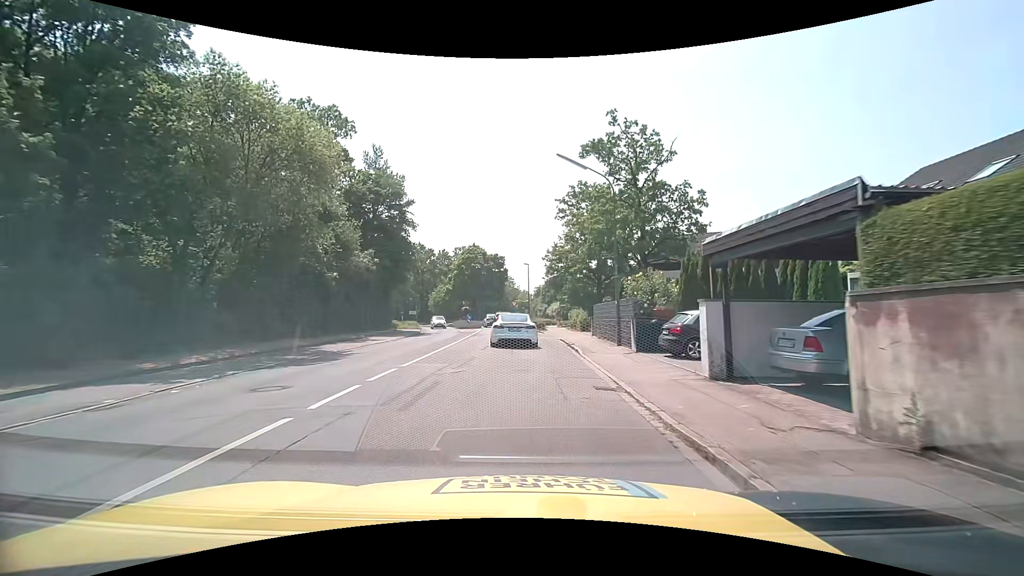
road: tertiary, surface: asphalt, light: Day
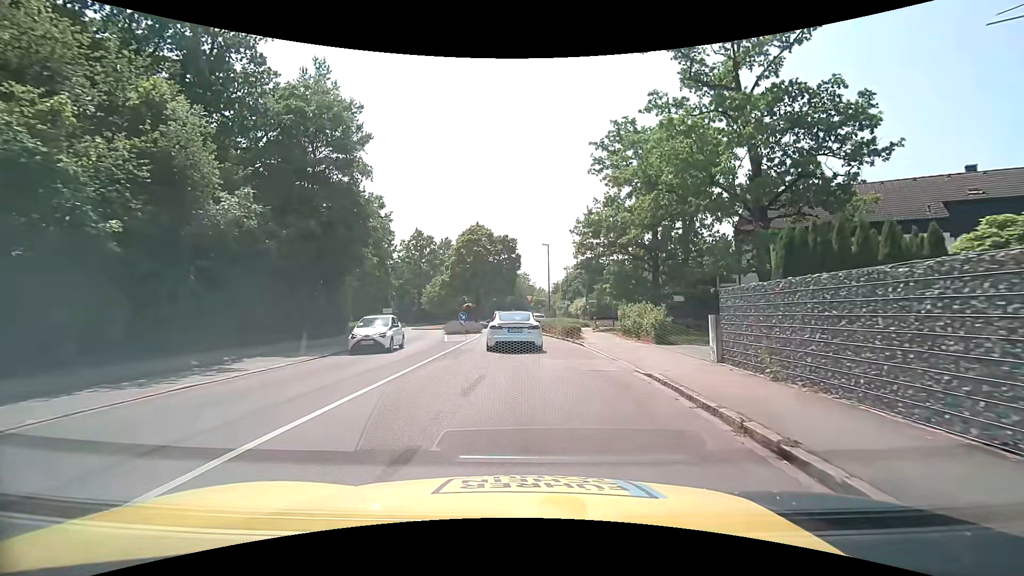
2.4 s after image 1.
(-0.4, +16.9) m; -2°
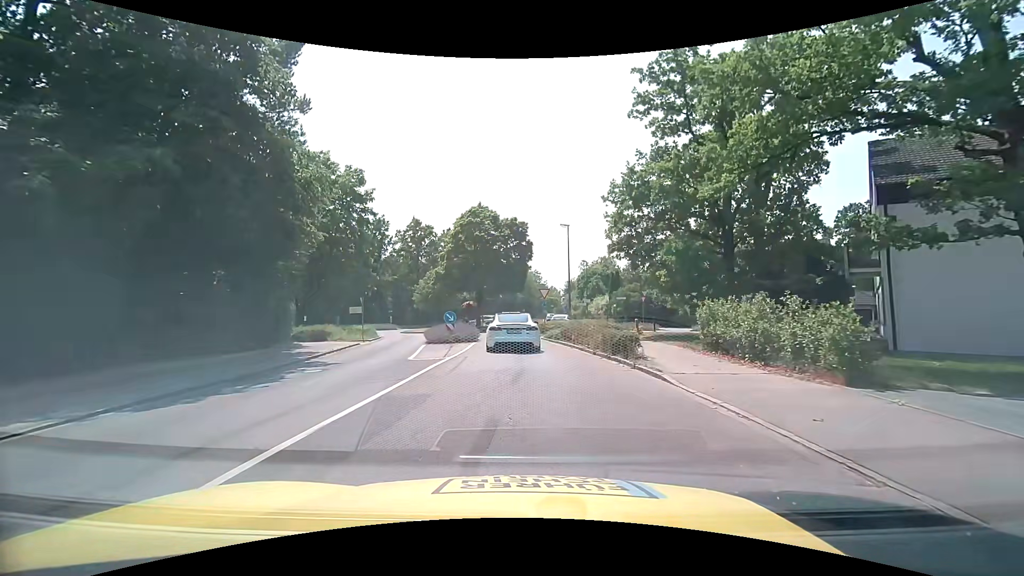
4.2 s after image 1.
(-0.1, +10.6) m; -1°
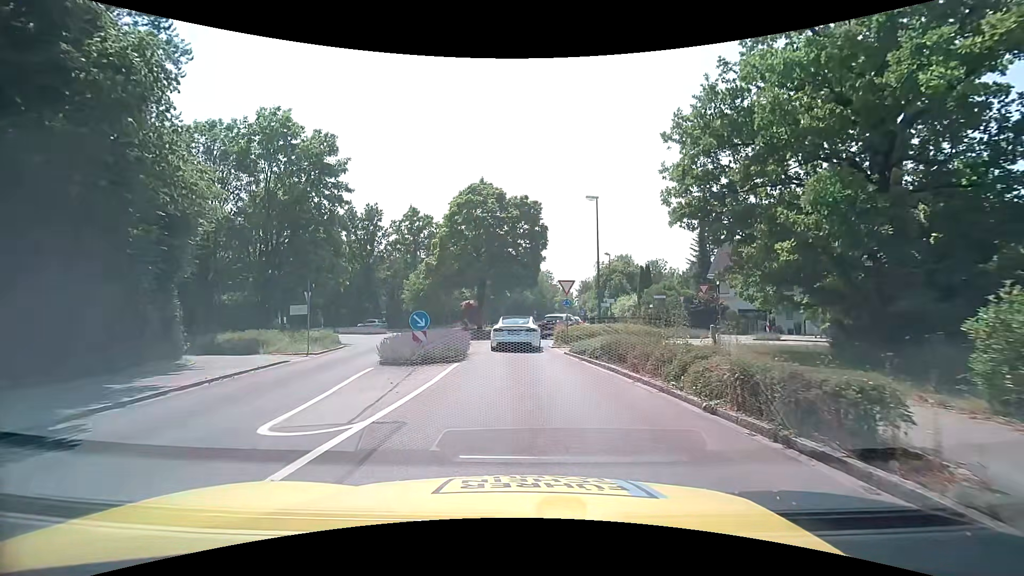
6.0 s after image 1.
(-0.1, +9.6) m; -1°
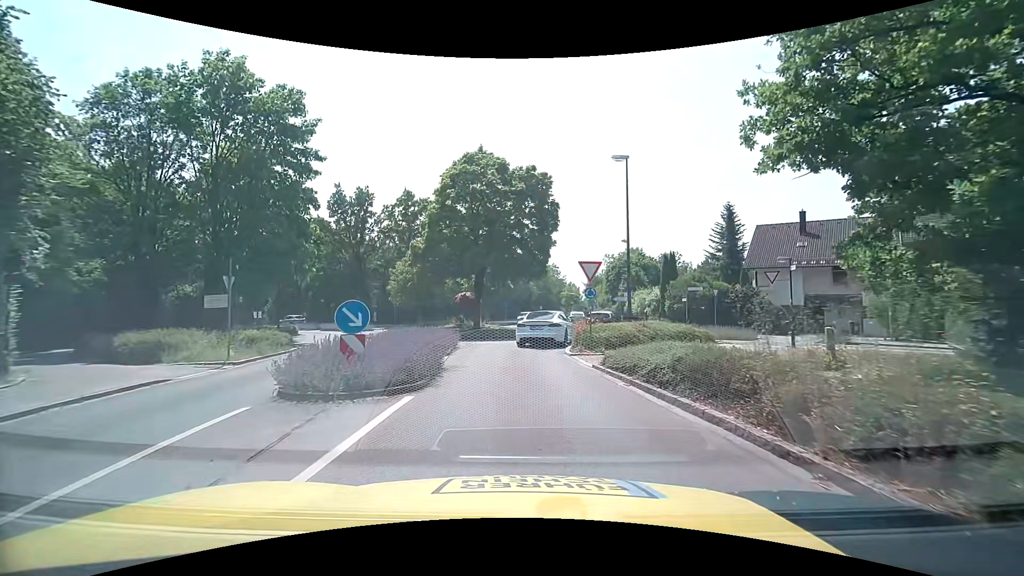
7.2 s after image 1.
(0.0, +6.5) m; 0°
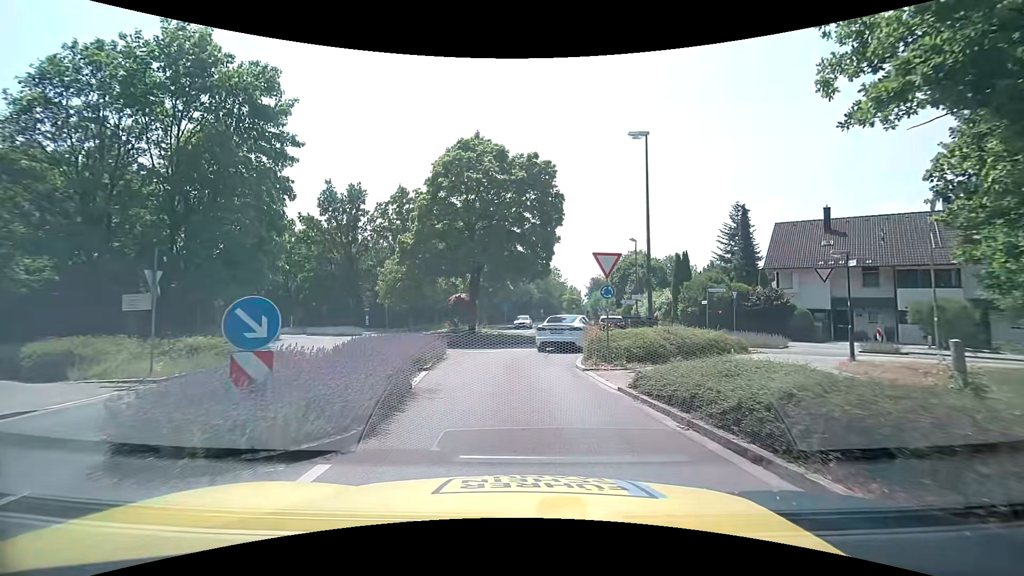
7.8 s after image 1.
(0.0, +3.3) m; -1°
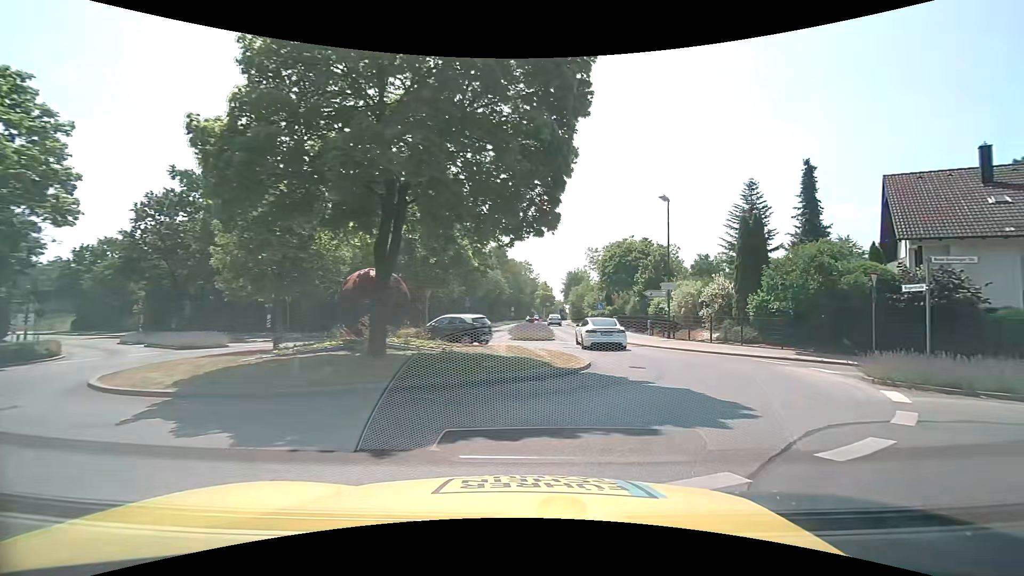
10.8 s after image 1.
(-0.3, +16.2) m; +4°
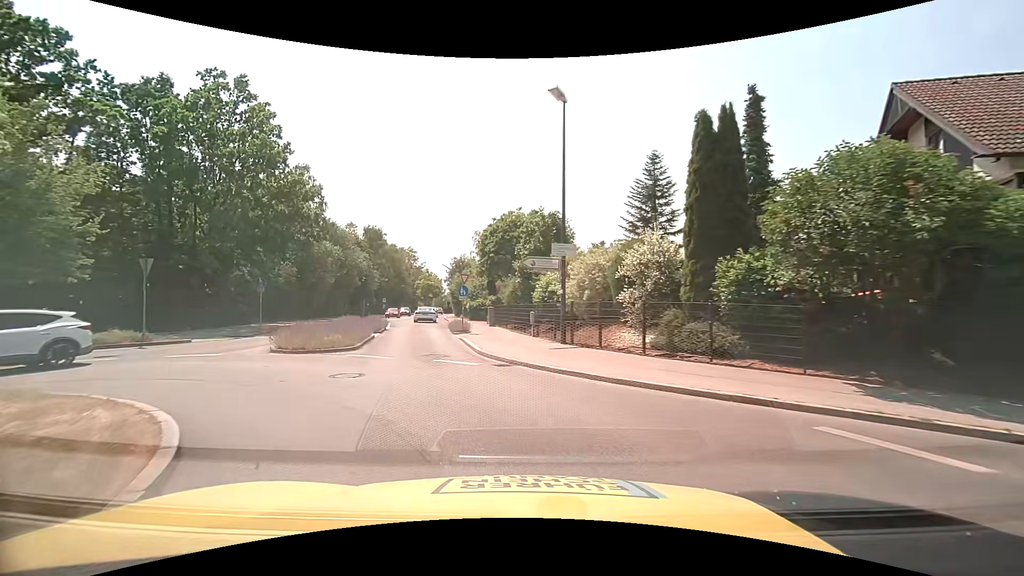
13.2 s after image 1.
(+3.5, +13.6) m; +12°
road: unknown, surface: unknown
(-1, +10) (-3, +20) (-6, +29) (-8, +39) (-9, +49) (-11, +59) (-13, +69) (-14, +79) (-16, +89) (-17, +98) m
